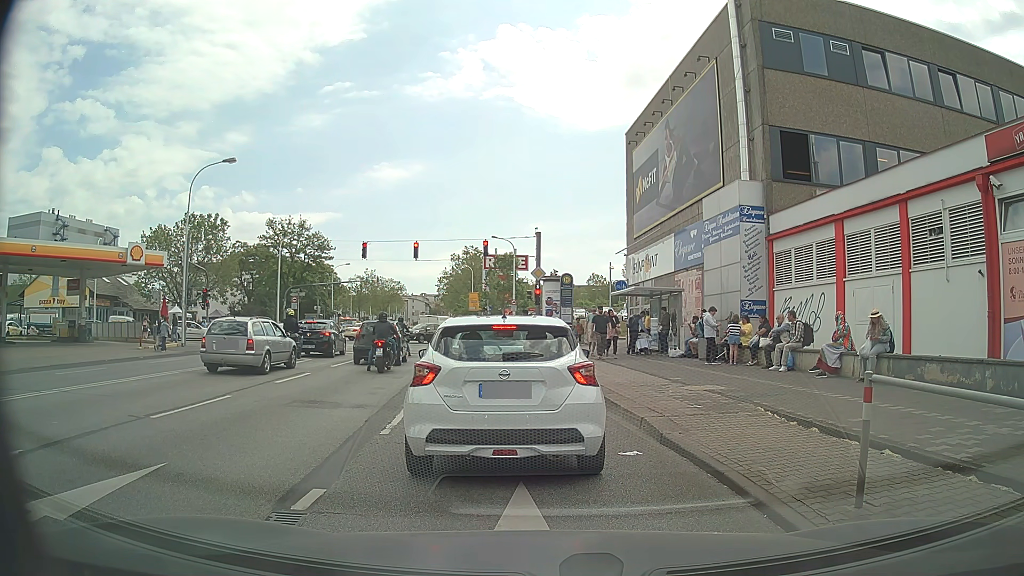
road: primary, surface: asphalt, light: Day
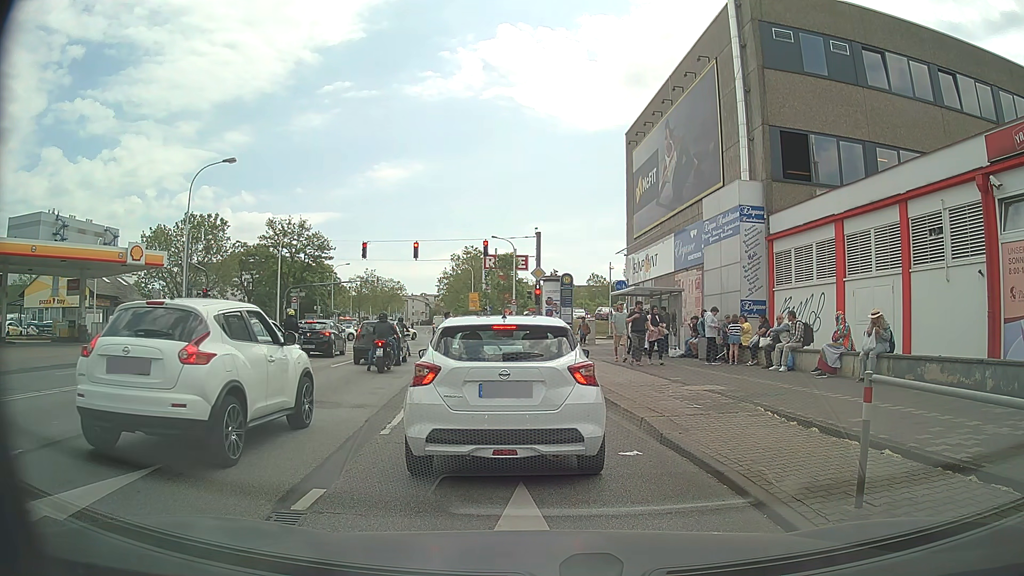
(0.0, 0.0) m; 0°
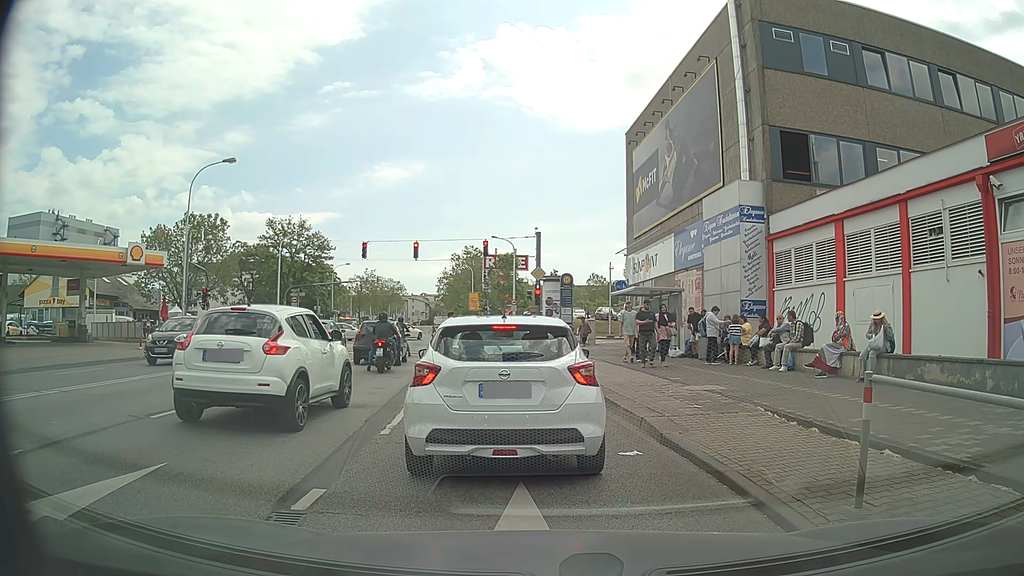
(0.0, 0.0) m; 0°
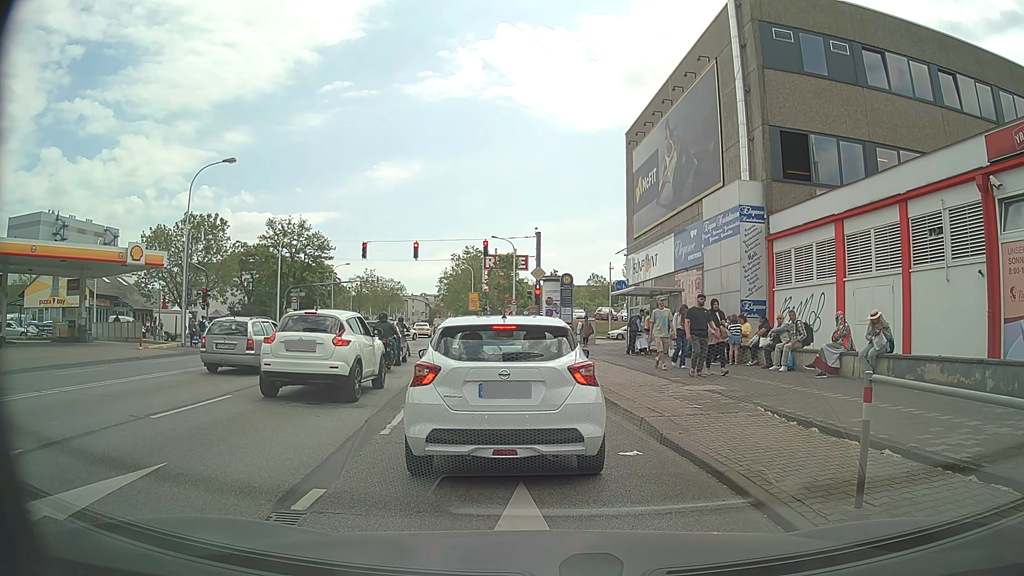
(0.0, 0.0) m; 0°
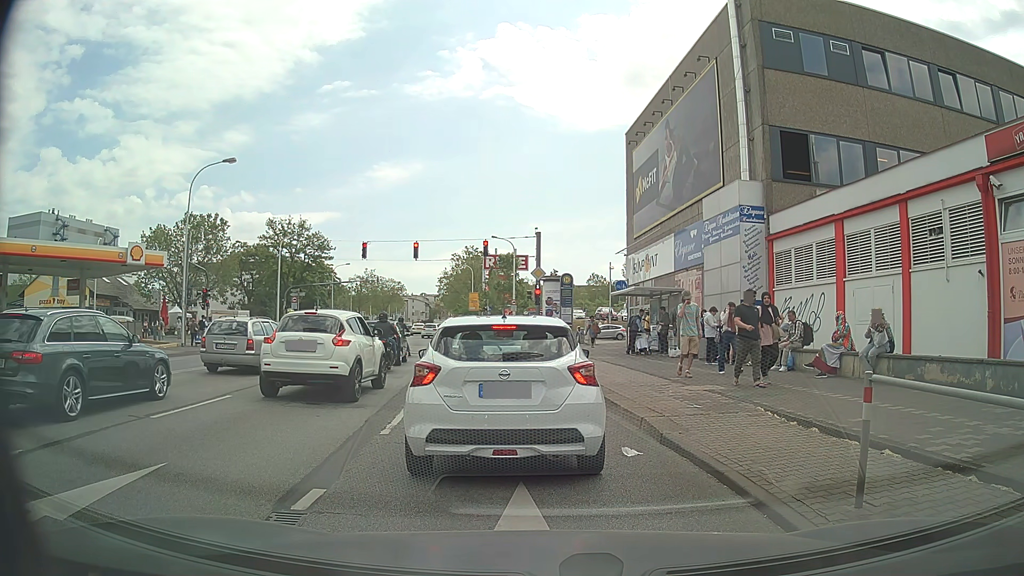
(0.0, 0.0) m; 0°
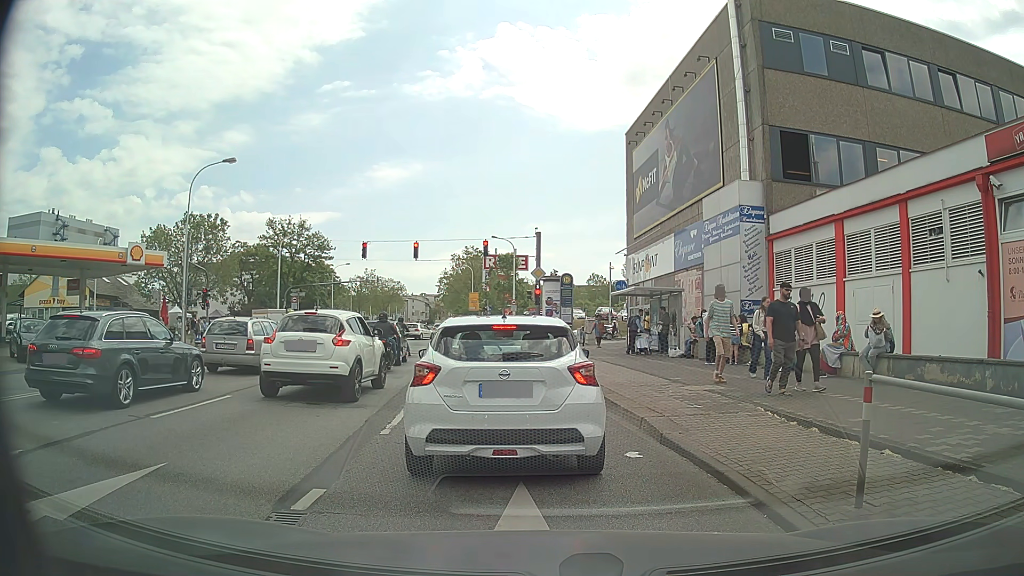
(0.0, 0.0) m; 0°
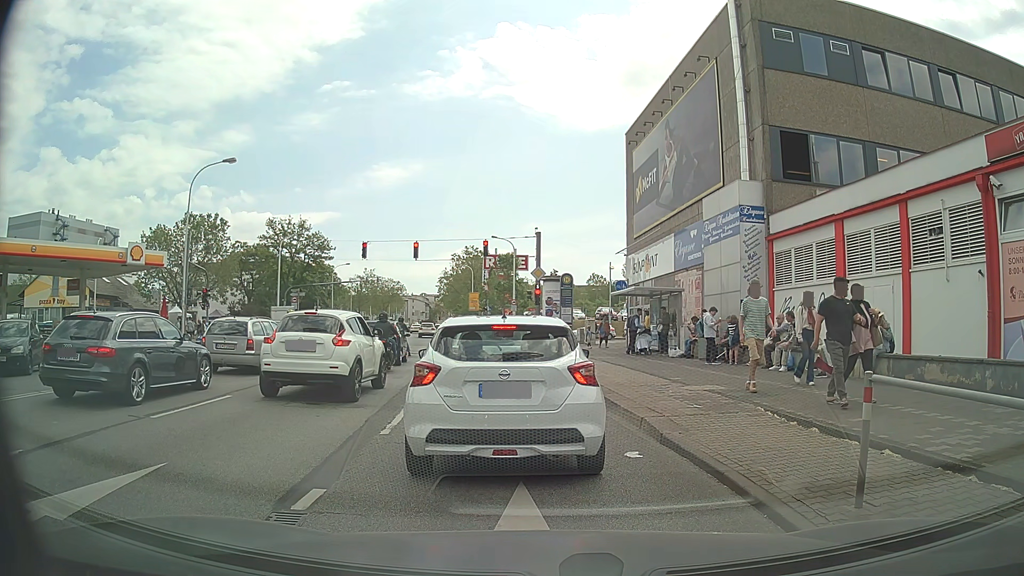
(0.0, 0.0) m; 0°
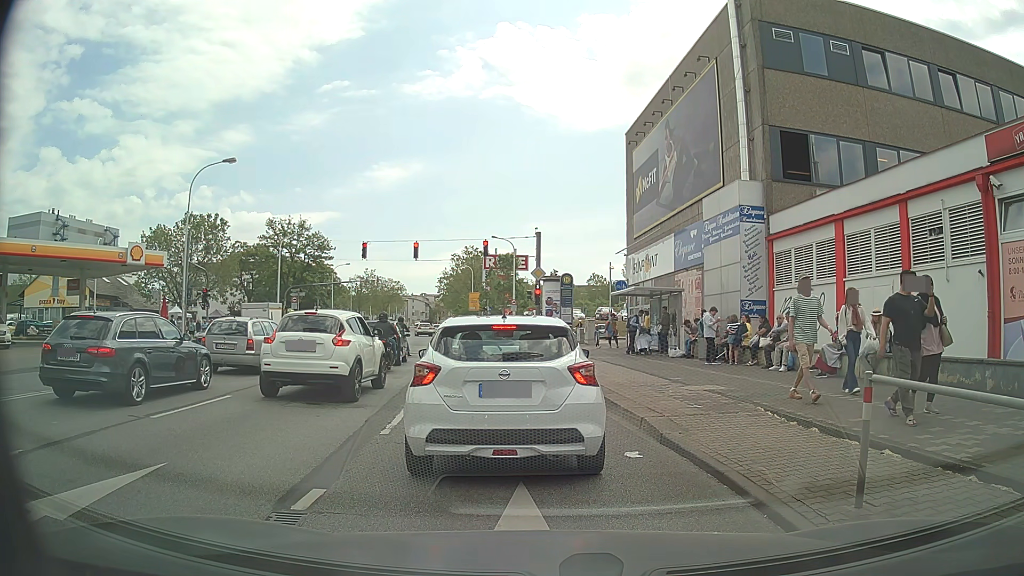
(0.0, 0.0) m; 0°
